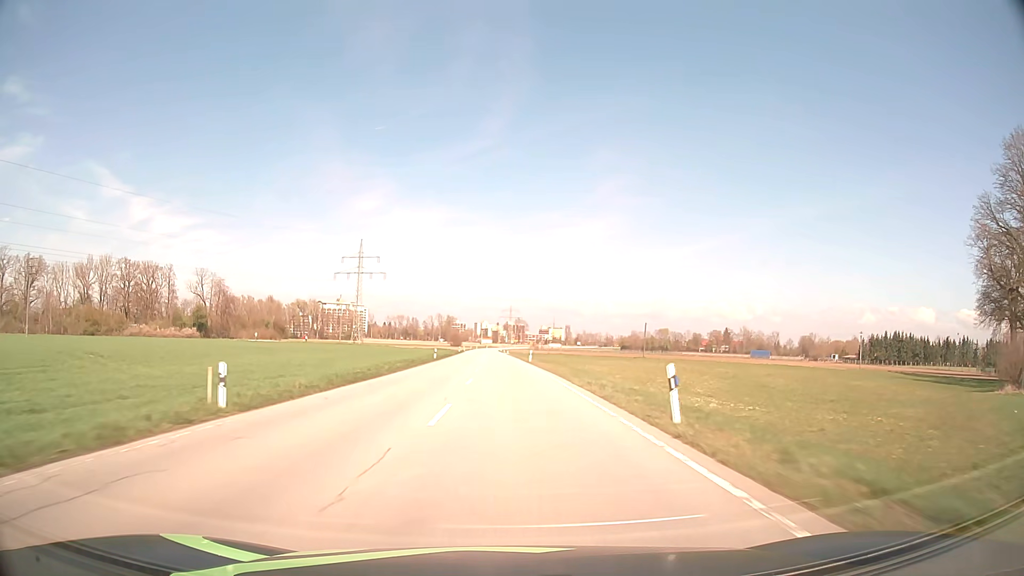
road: secondary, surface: asphalt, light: Day
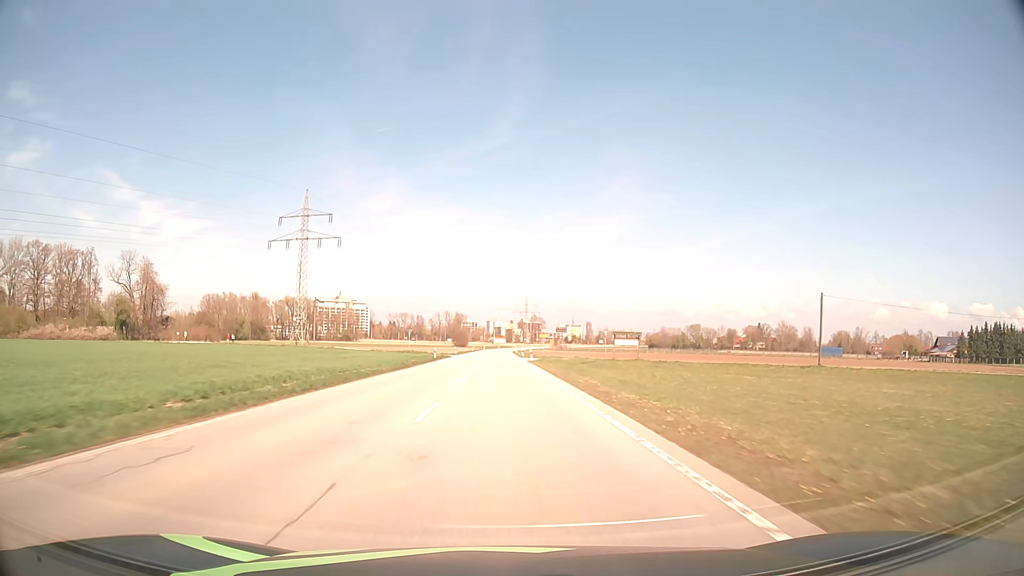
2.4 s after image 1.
(-0.5, +59.8) m; -1°
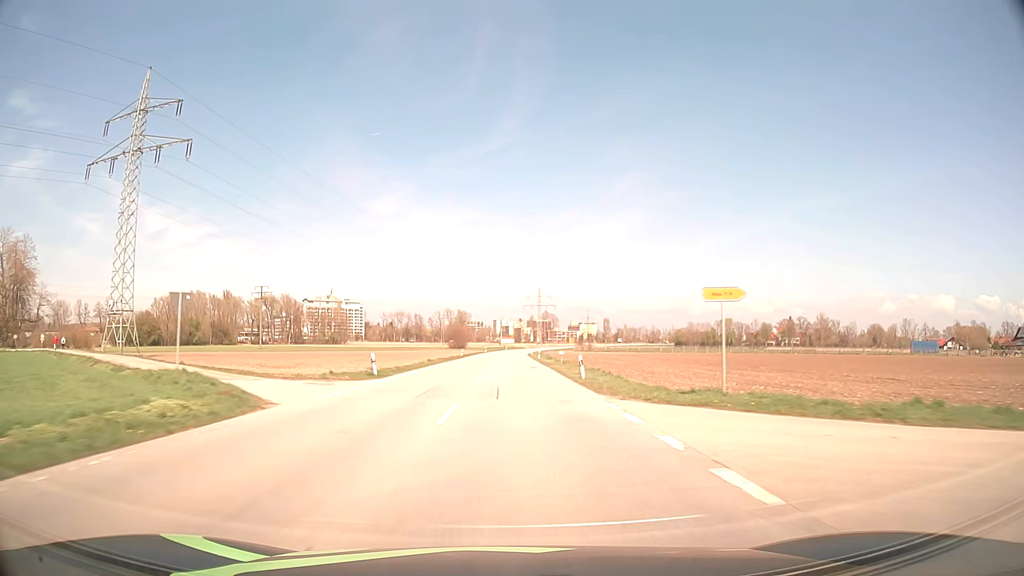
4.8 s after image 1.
(-0.7, +60.3) m; -1°
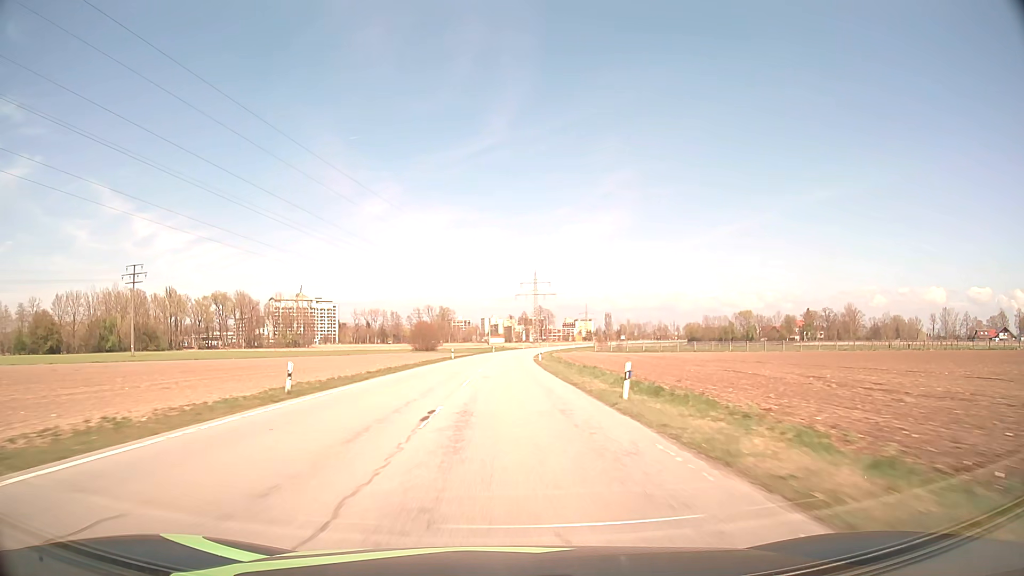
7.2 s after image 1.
(+0.5, +61.1) m; +1°
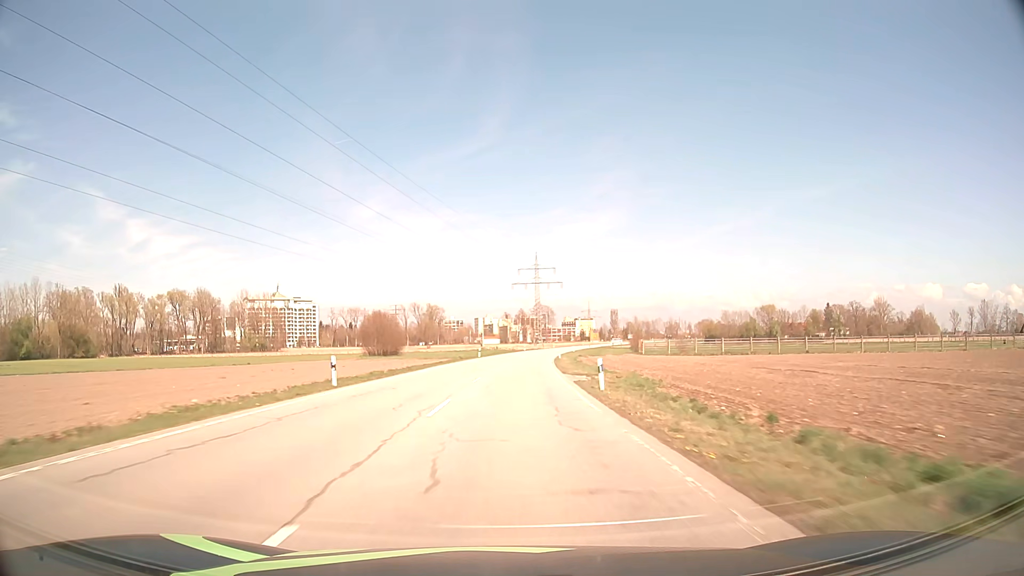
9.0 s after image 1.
(+0.2, +46.1) m; 0°
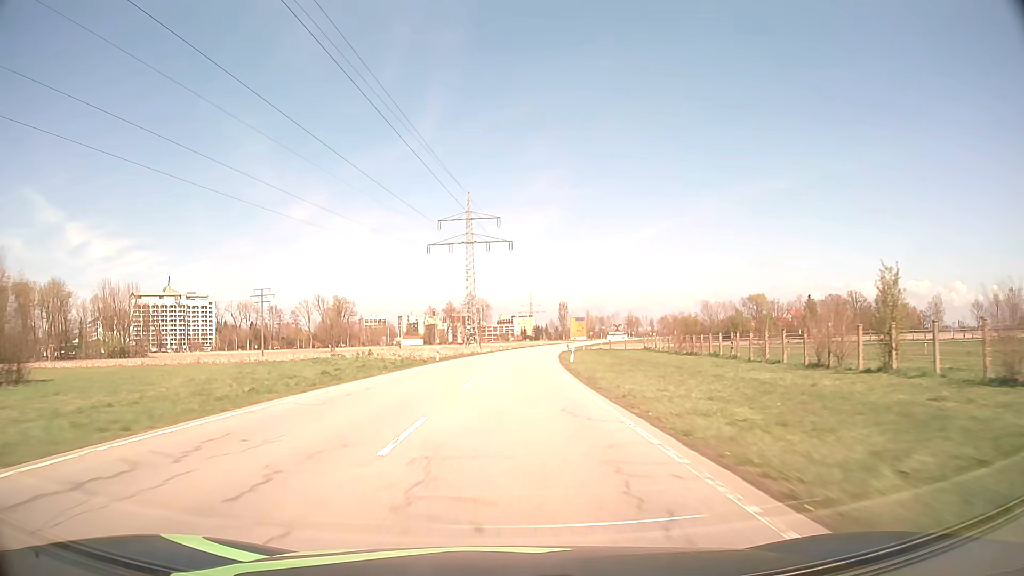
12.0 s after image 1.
(+3.1, +77.0) m; +5°
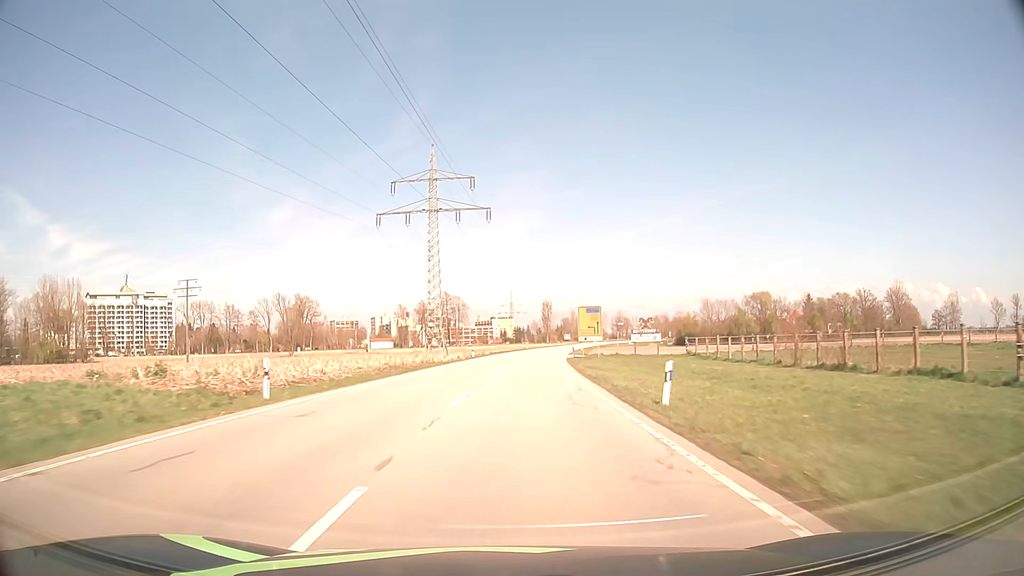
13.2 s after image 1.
(+0.5, +30.0) m; +2°
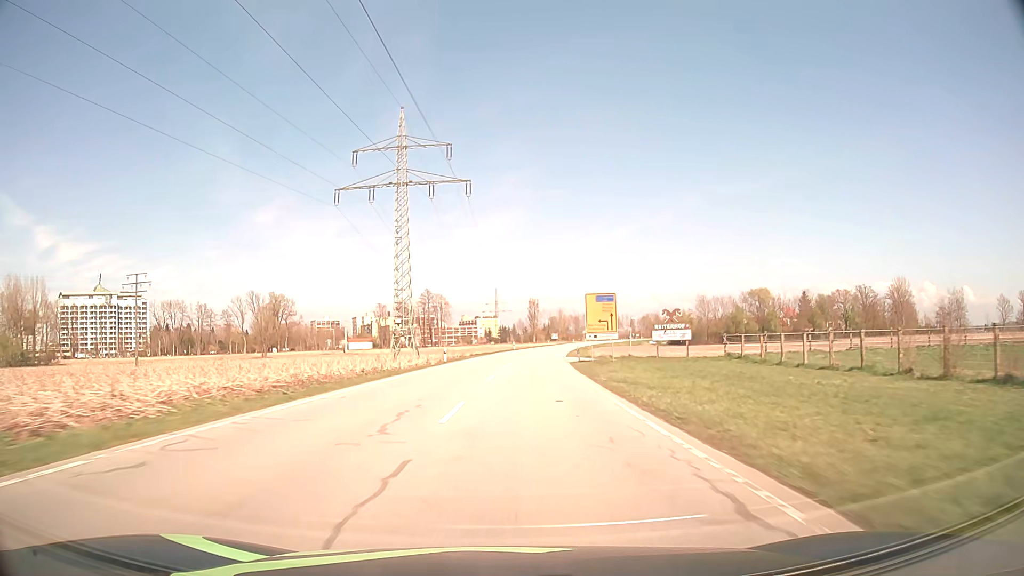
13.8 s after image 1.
(+0.1, +14.6) m; +1°
(0, +10) (0, +20) (+1, +30) (+1, +40) (+2, +50) (+3, +60) (+4, +70) (+5, +80) (+6, +90) (+8, +100) m
